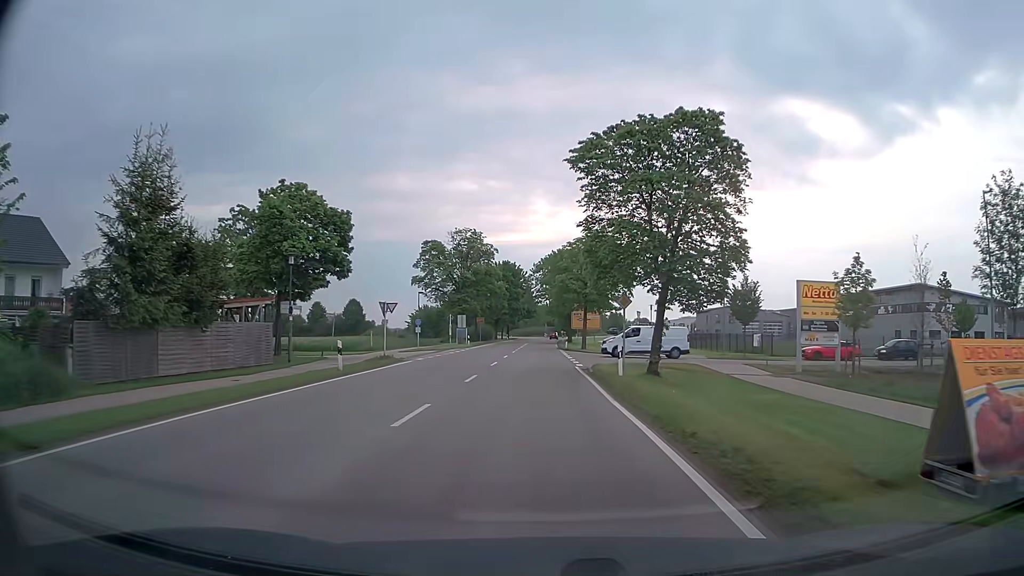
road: tertiary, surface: asphalt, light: Day
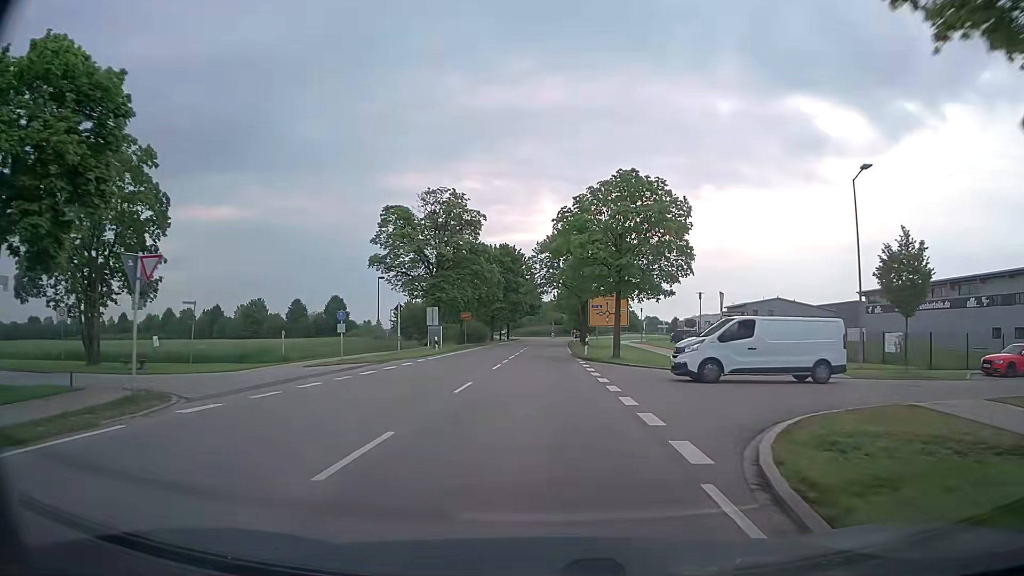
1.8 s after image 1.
(-0.1, +21.7) m; 0°
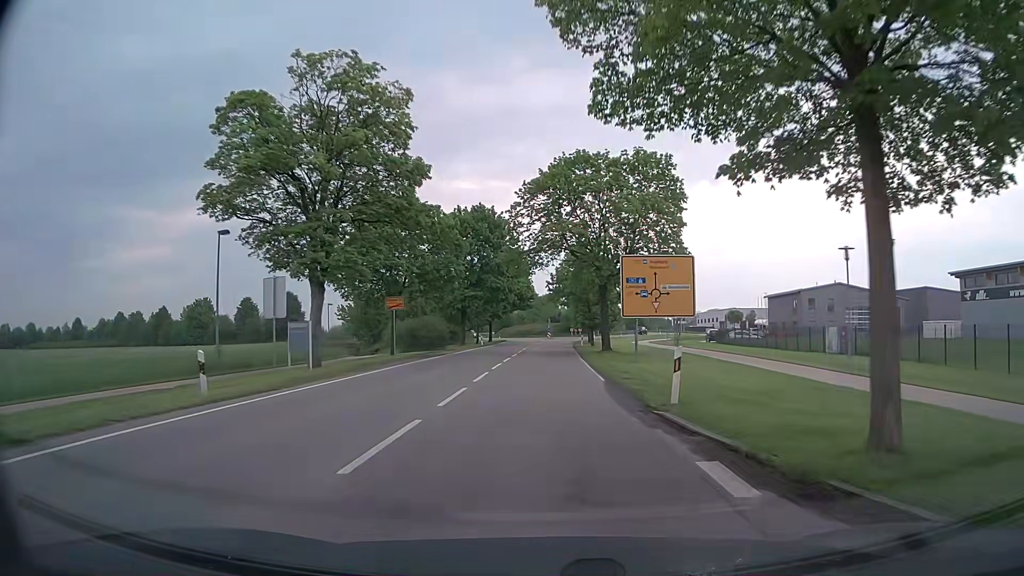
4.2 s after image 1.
(-0.1, +28.6) m; 0°
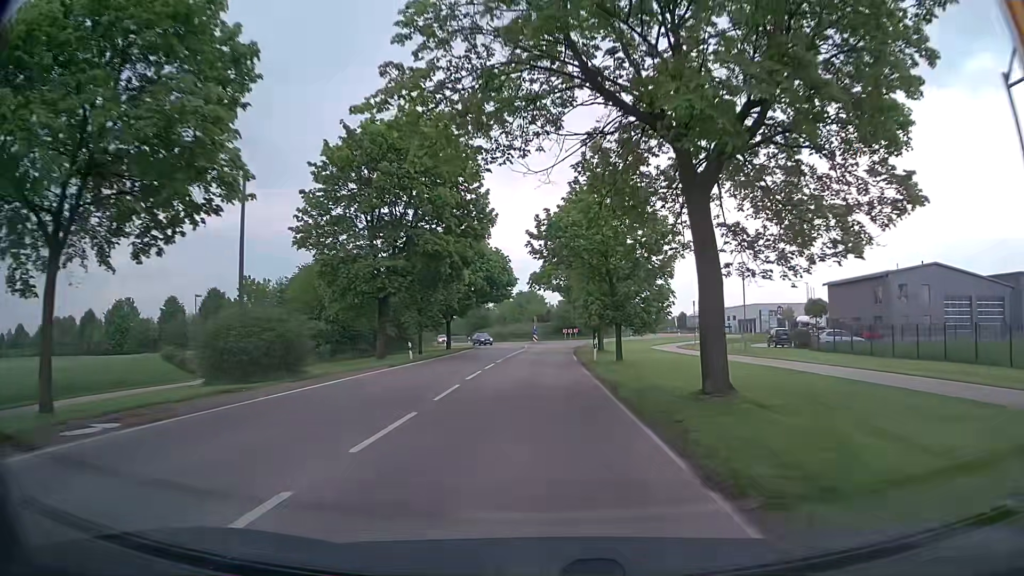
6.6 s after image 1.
(+0.1, +28.5) m; +1°
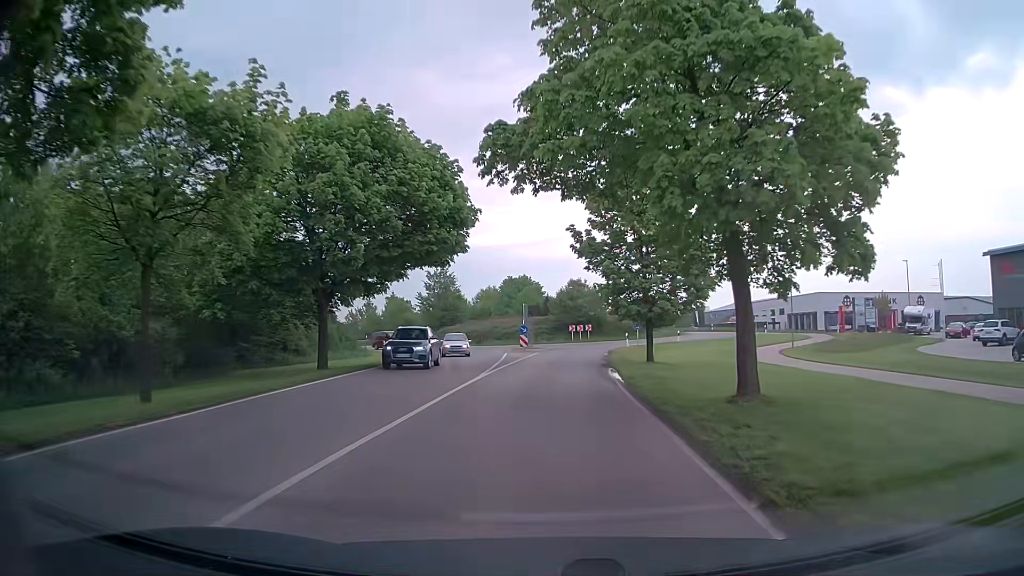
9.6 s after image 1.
(-0.1, +33.6) m; 0°
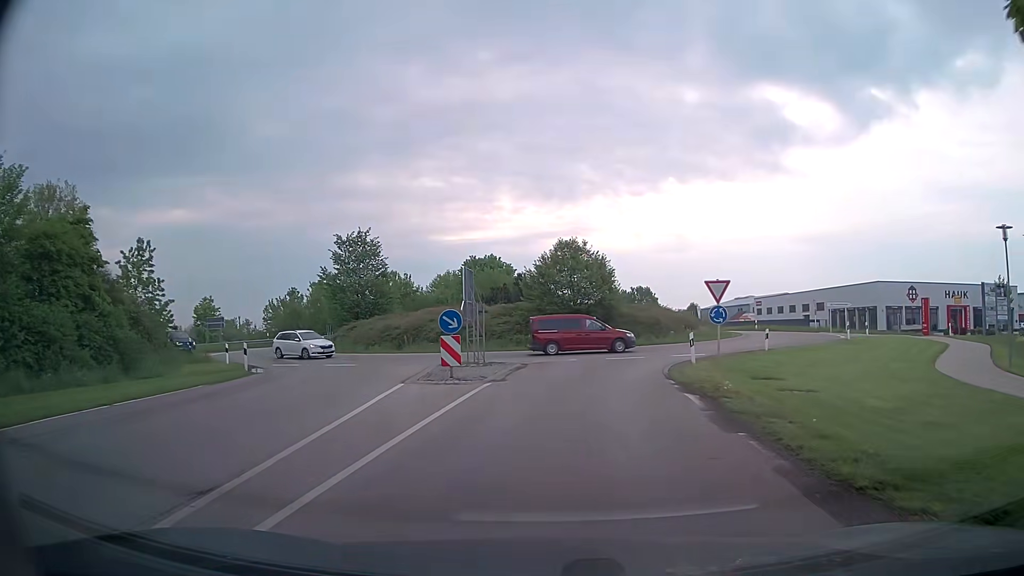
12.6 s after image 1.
(+0.4, +26.7) m; +2°
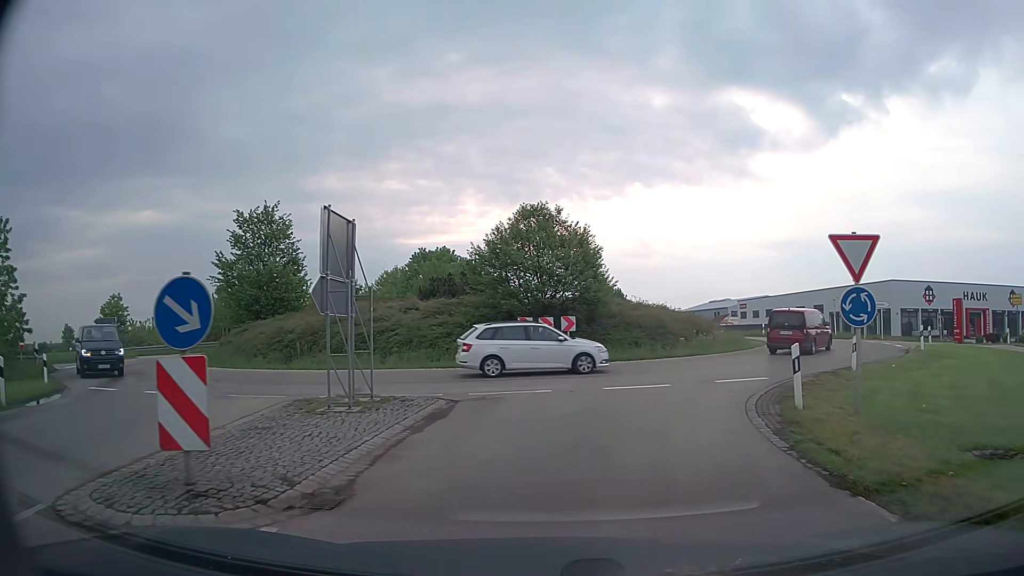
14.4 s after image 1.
(+0.3, +11.6) m; +3°
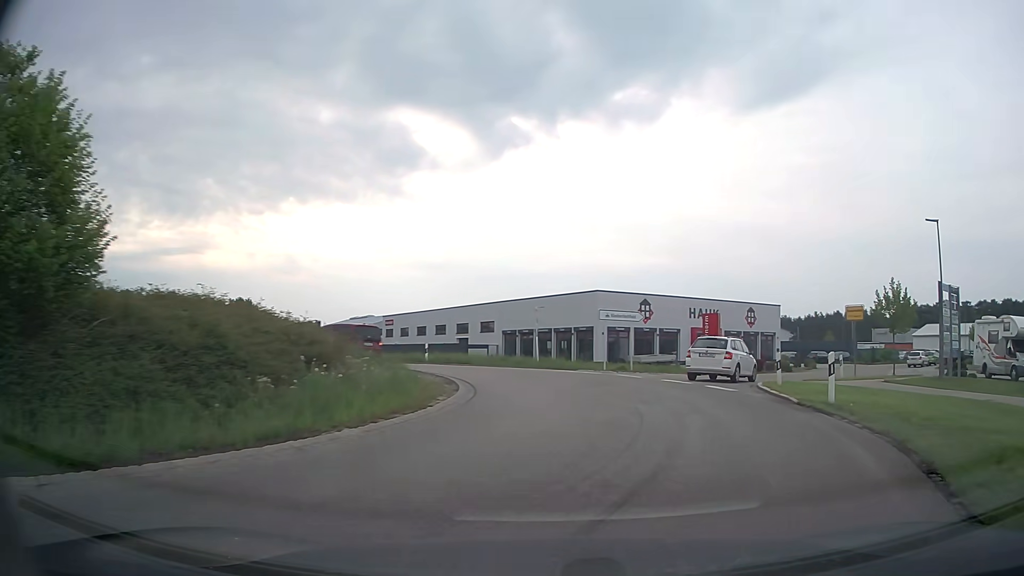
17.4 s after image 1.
(+3.4, +16.9) m; +30°
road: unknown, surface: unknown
(+1, +10) (0, +20) (-5, +28) (-13, +35) (-20, +42) (-26, +50) (-31, +59) (-35, +67) (-40, +76) (-45, +85) m
